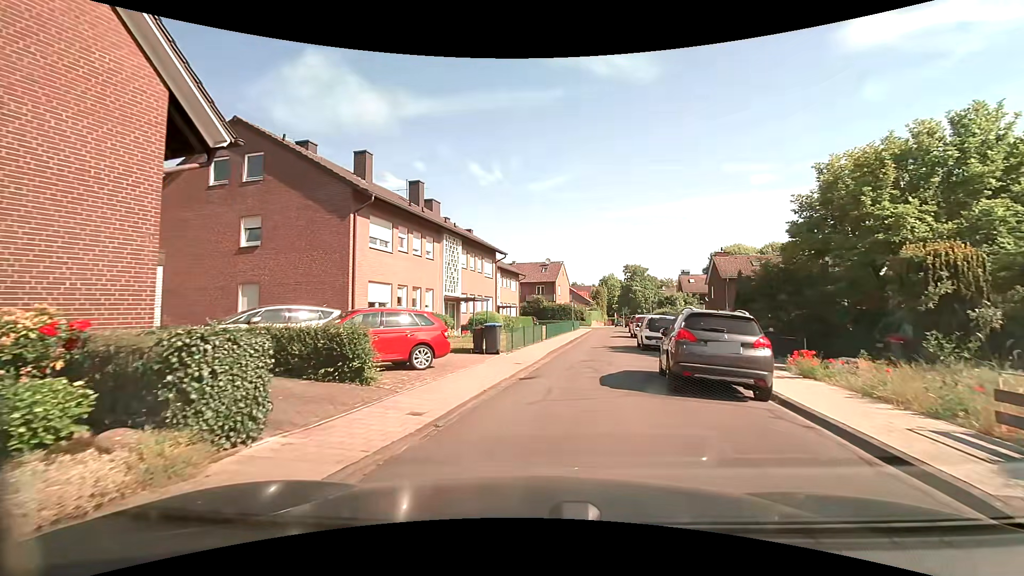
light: Day
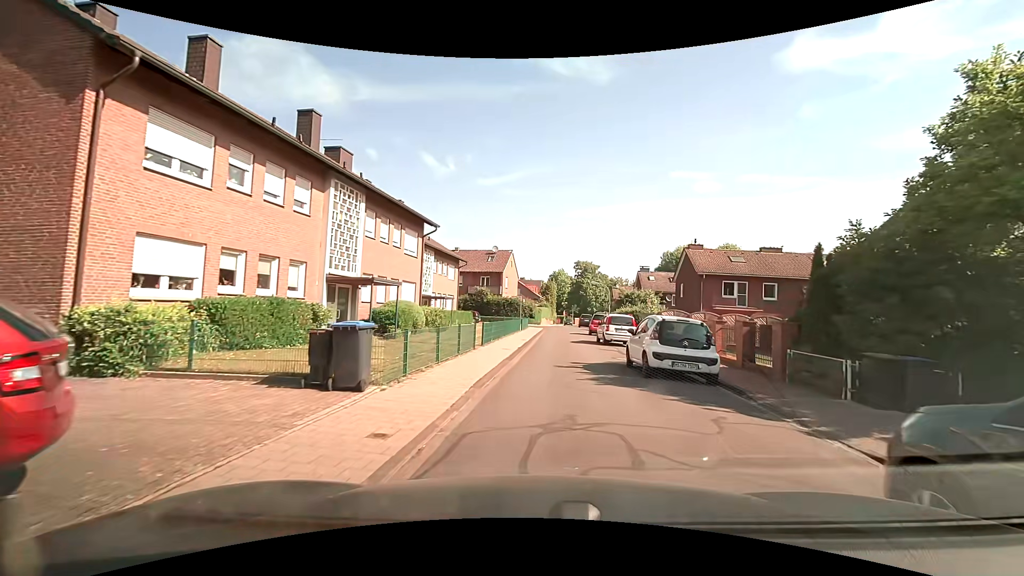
(+0.4, +9.4) m; +6°
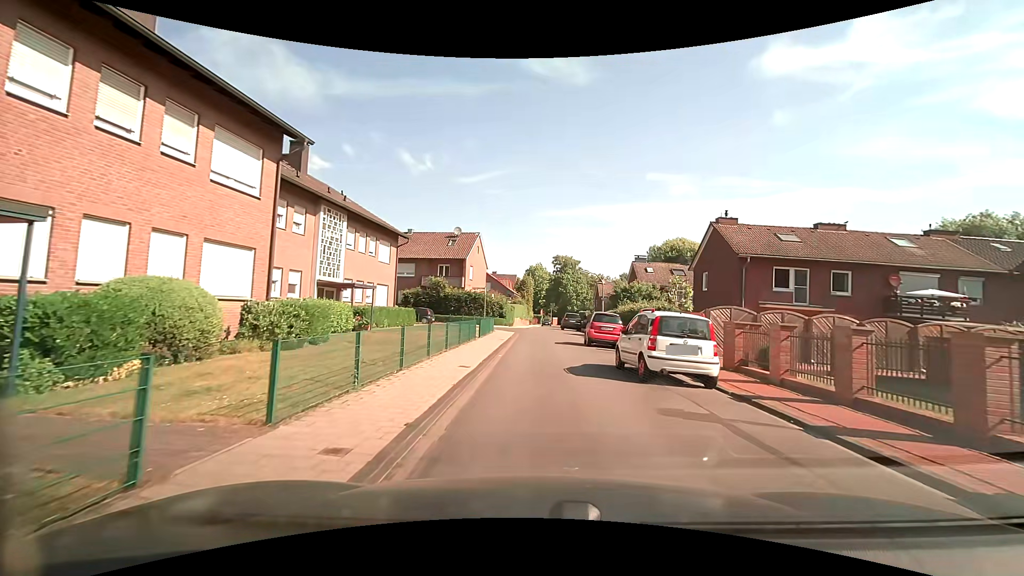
(+0.6, +13.7) m; +3°
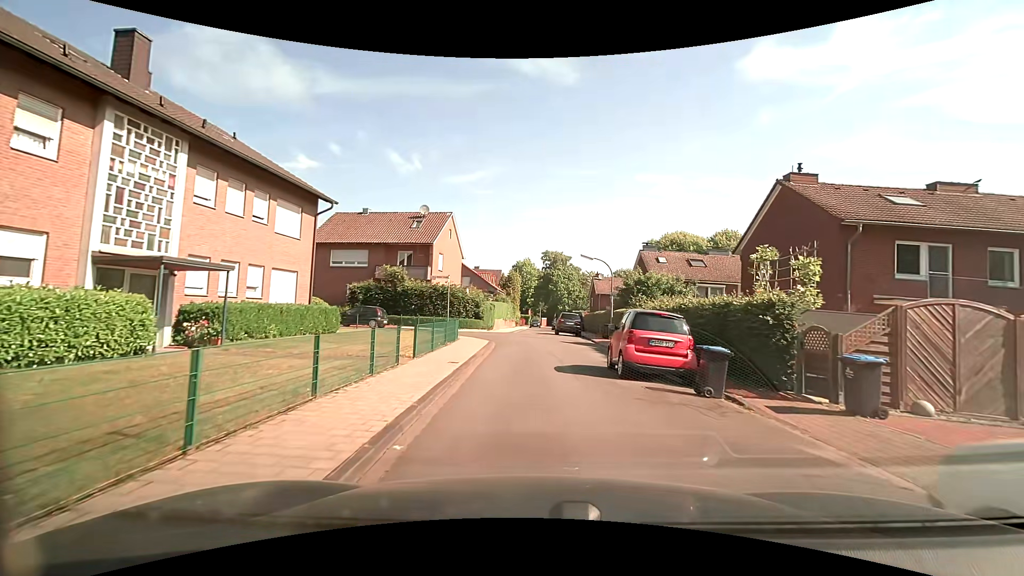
(+0.1, +11.0) m; +2°
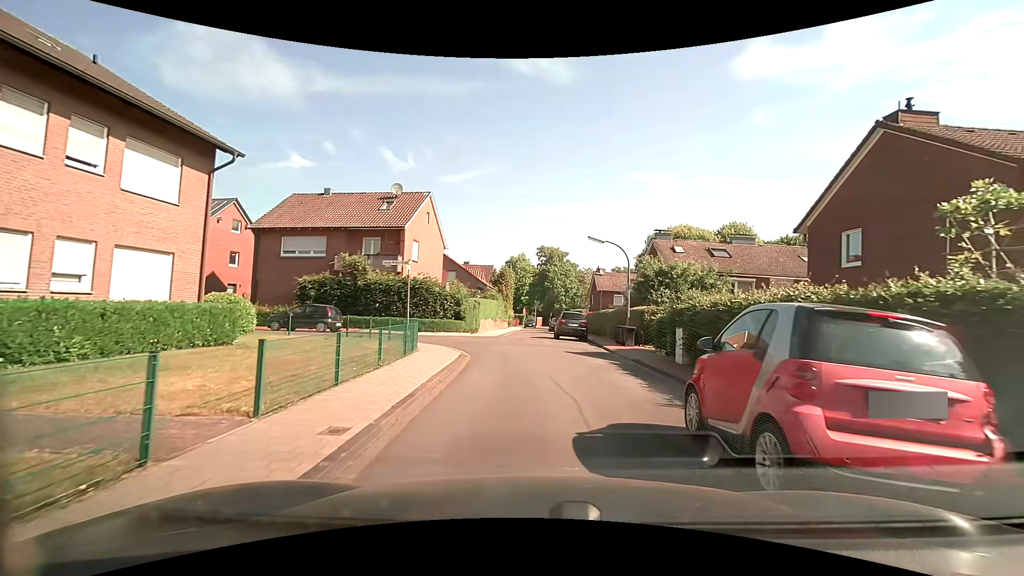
(0.0, +7.0) m; 0°
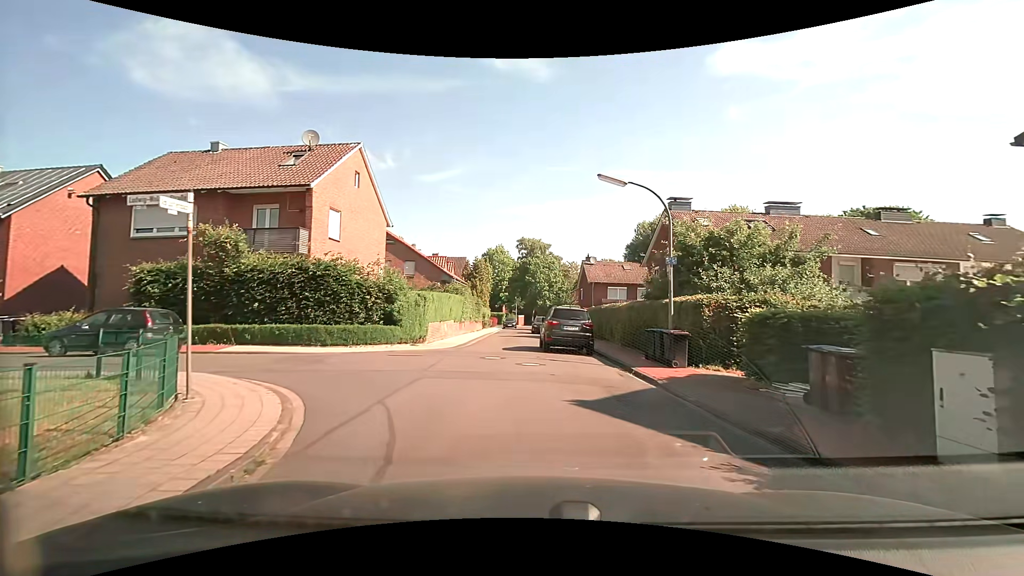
(+0.2, +10.4) m; +1°
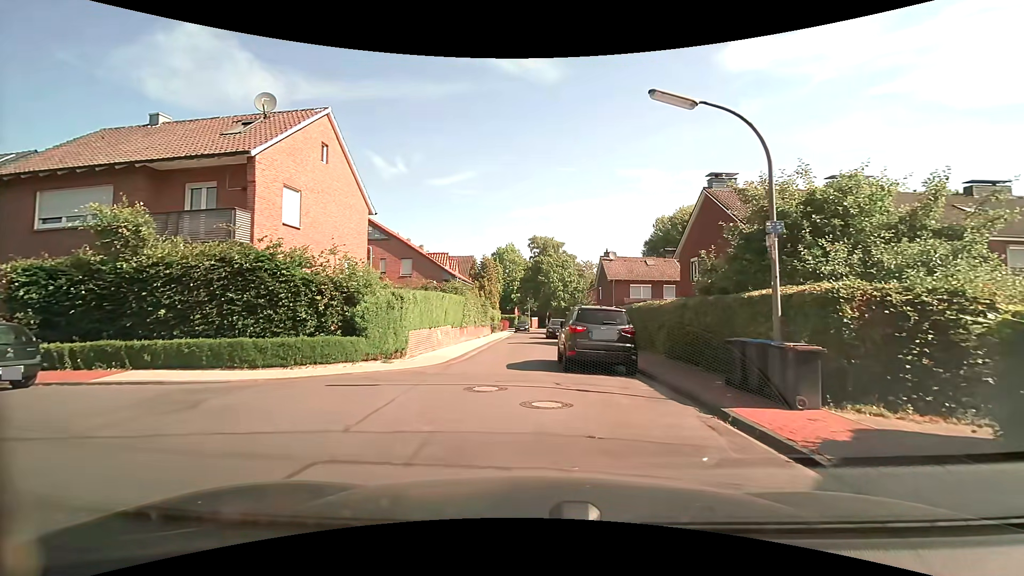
(+0.1, +5.2) m; 0°
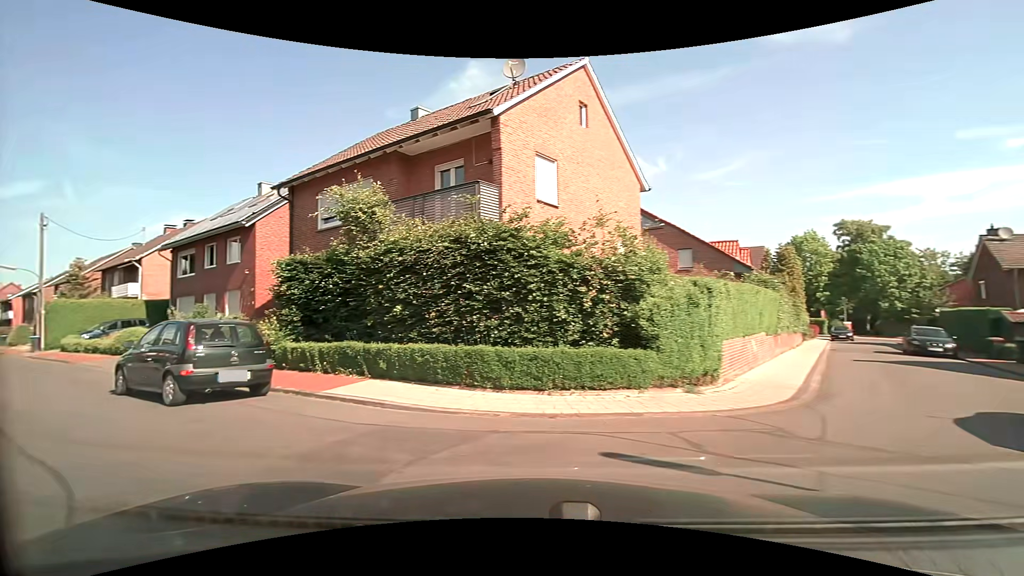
(-1.2, +5.3) m; -30°
